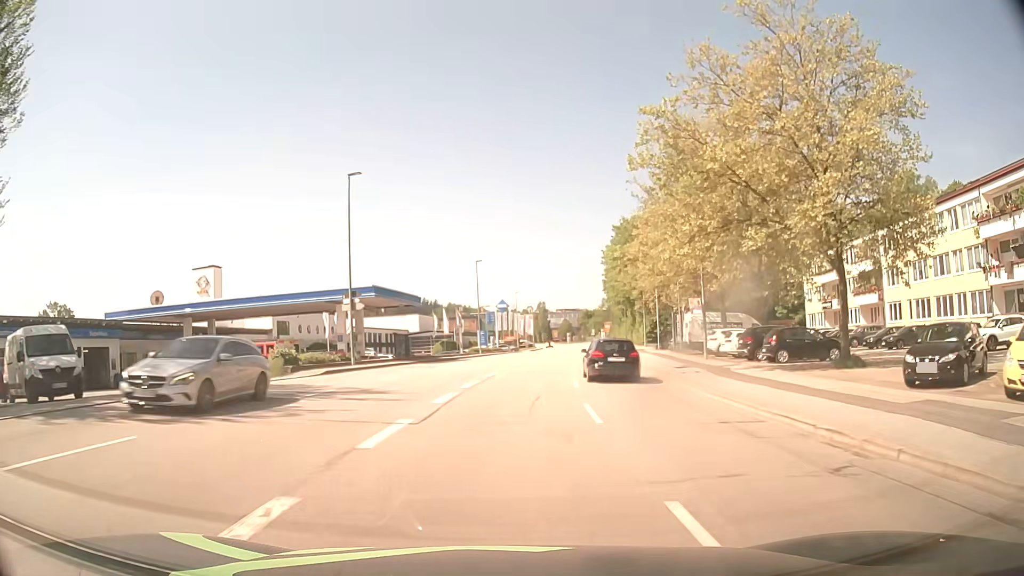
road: tertiary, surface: asphalt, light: Day
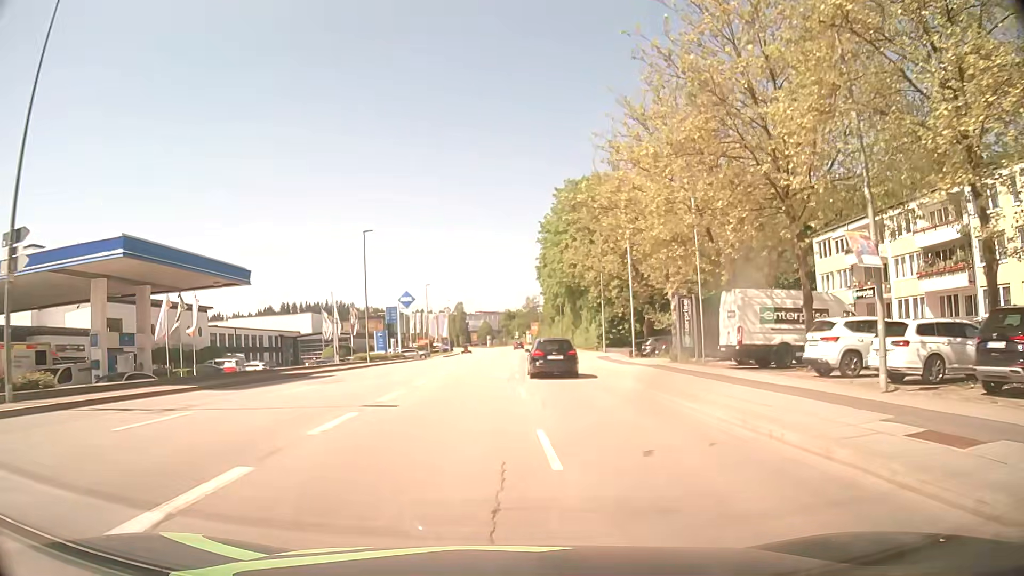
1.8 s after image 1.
(+1.3, +22.1) m; +6°
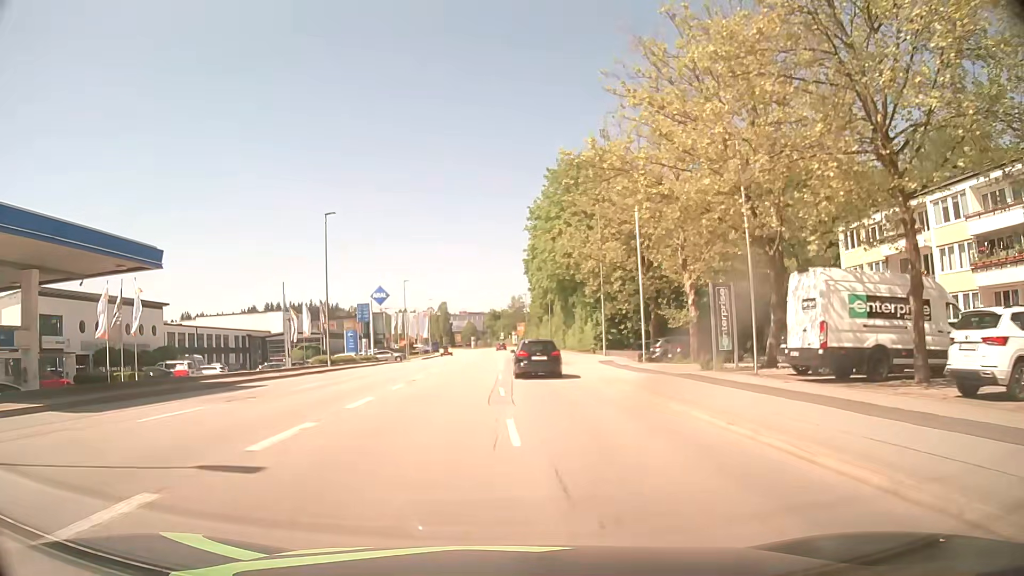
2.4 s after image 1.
(+0.2, +7.5) m; +2°
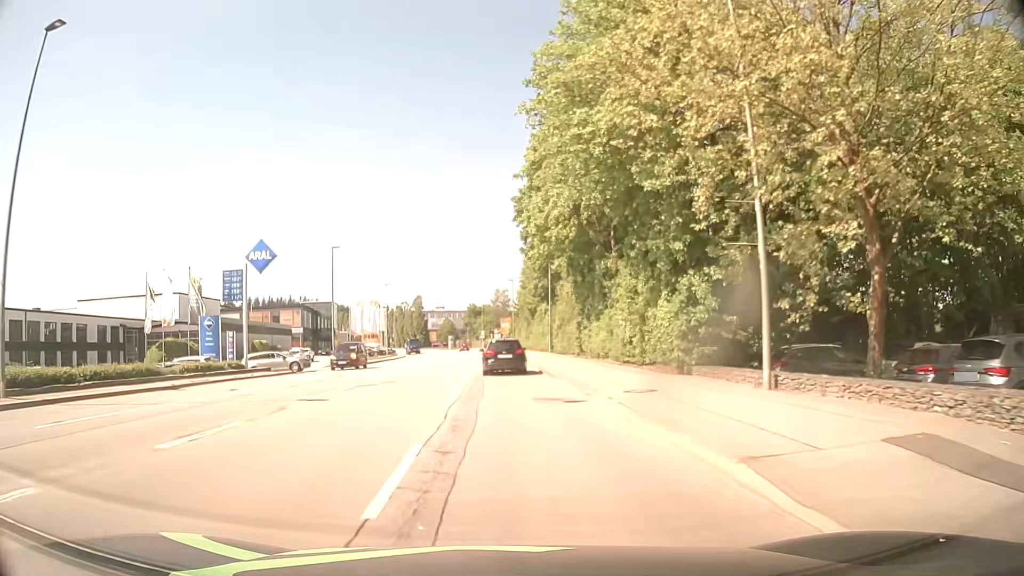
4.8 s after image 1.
(+0.7, +30.2) m; +1°
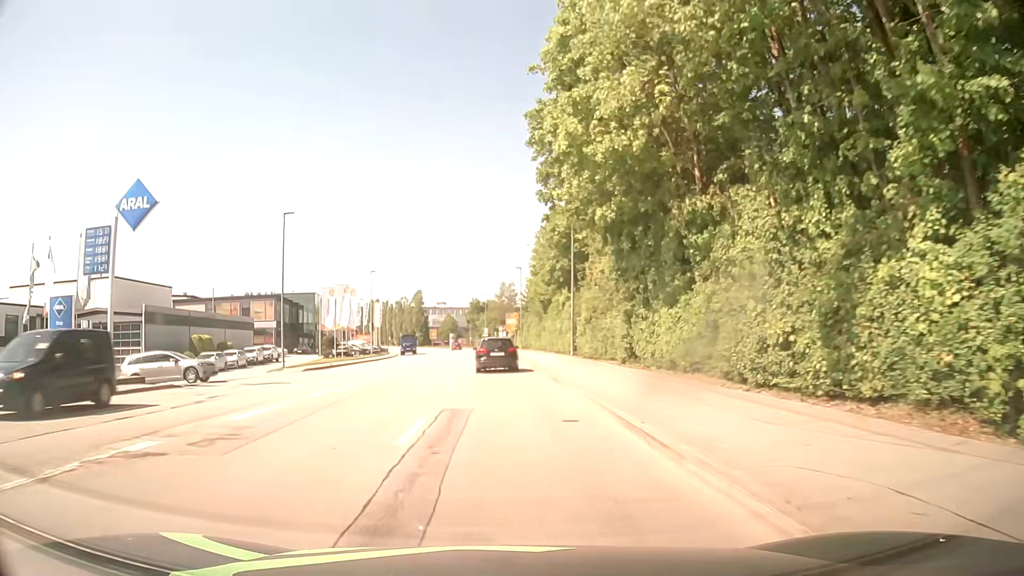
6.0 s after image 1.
(+0.1, +15.2) m; 0°
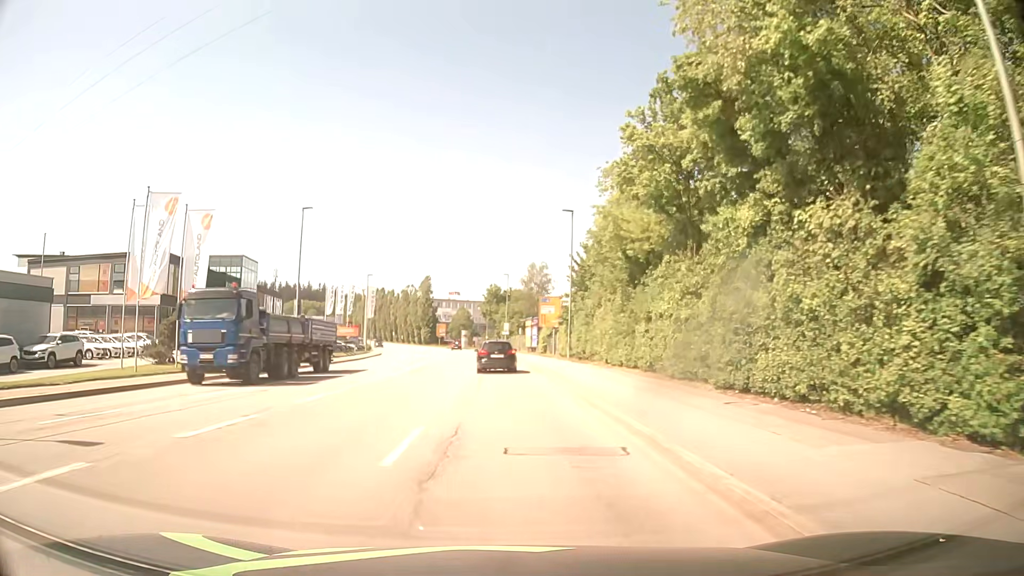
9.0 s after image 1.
(-0.9, +38.0) m; -2°
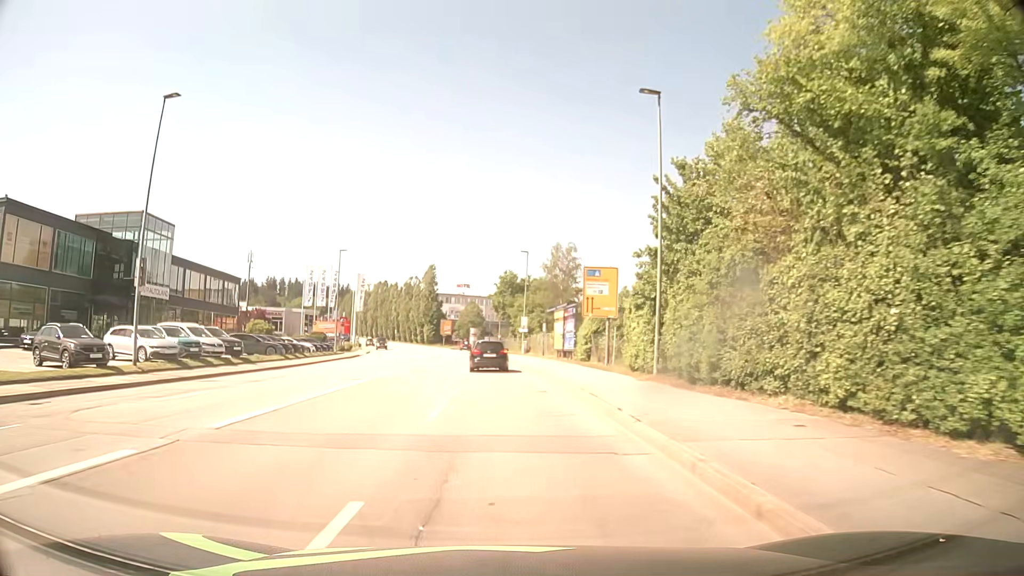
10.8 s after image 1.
(-0.2, +22.9) m; -1°
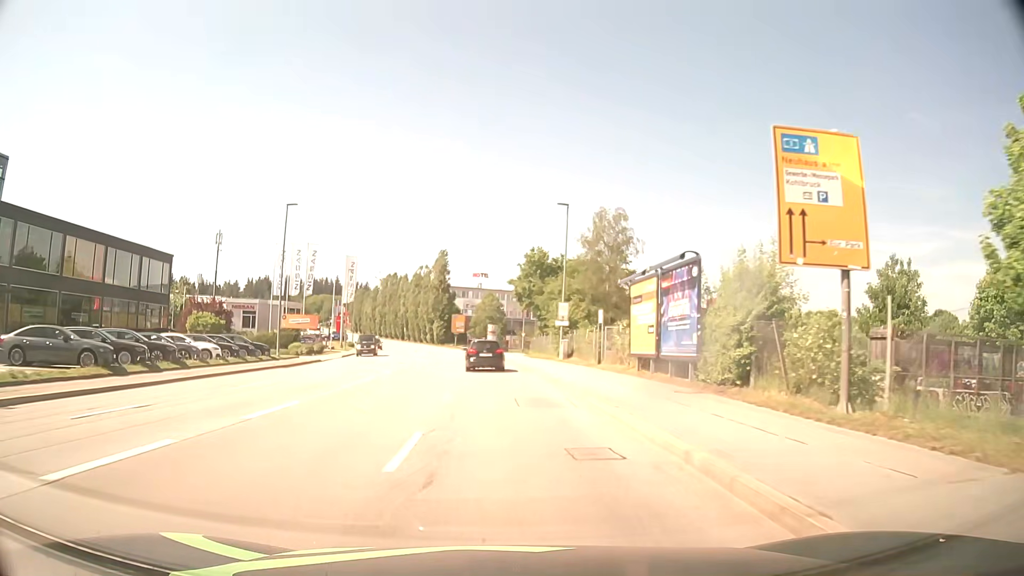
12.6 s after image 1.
(-0.3, +22.9) m; -1°
(0, +10) (0, +20) (-1, +30) (-2, +40) (-3, +50) (-4, +60) (-5, +70) (-6, +80) (-8, +90) (-10, +99) m
